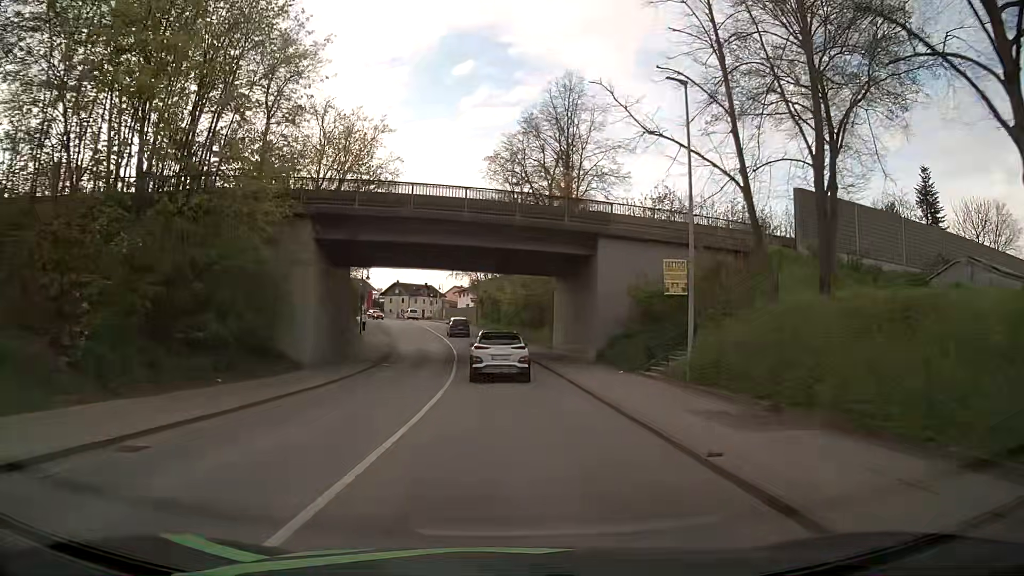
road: secondary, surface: asphalt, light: Day
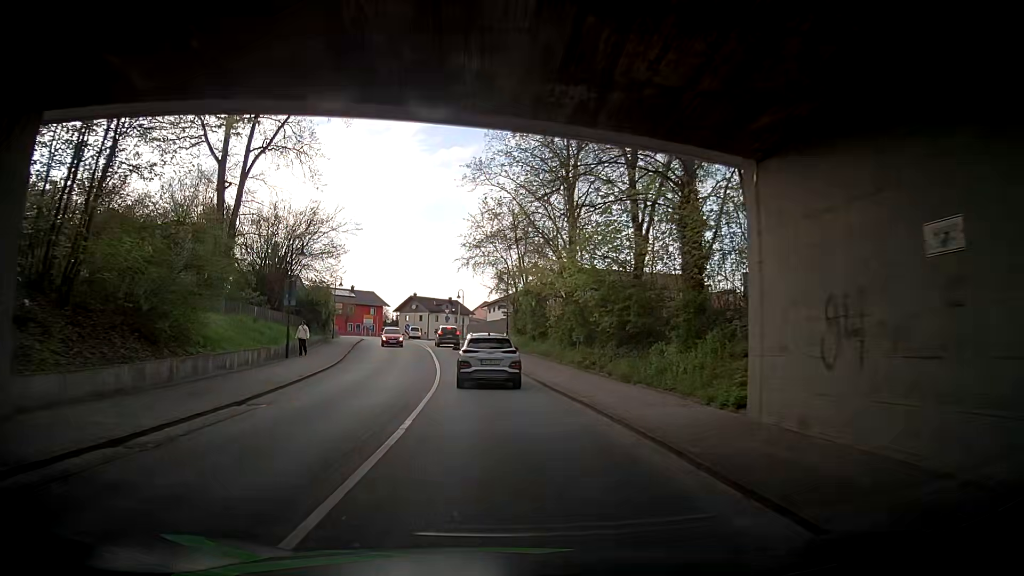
(-0.7, +28.8) m; -4°
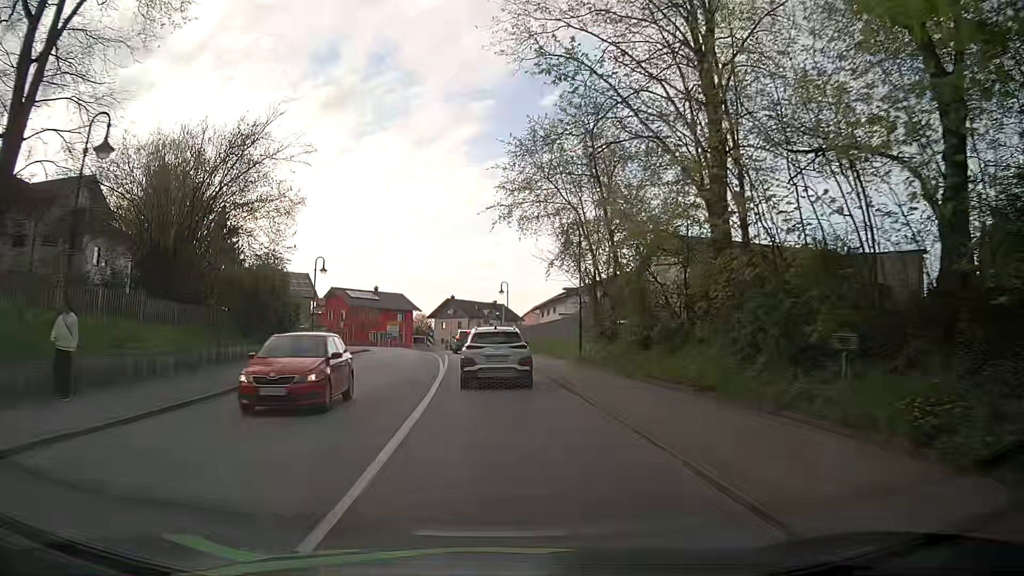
(-1.5, +20.8) m; -4°
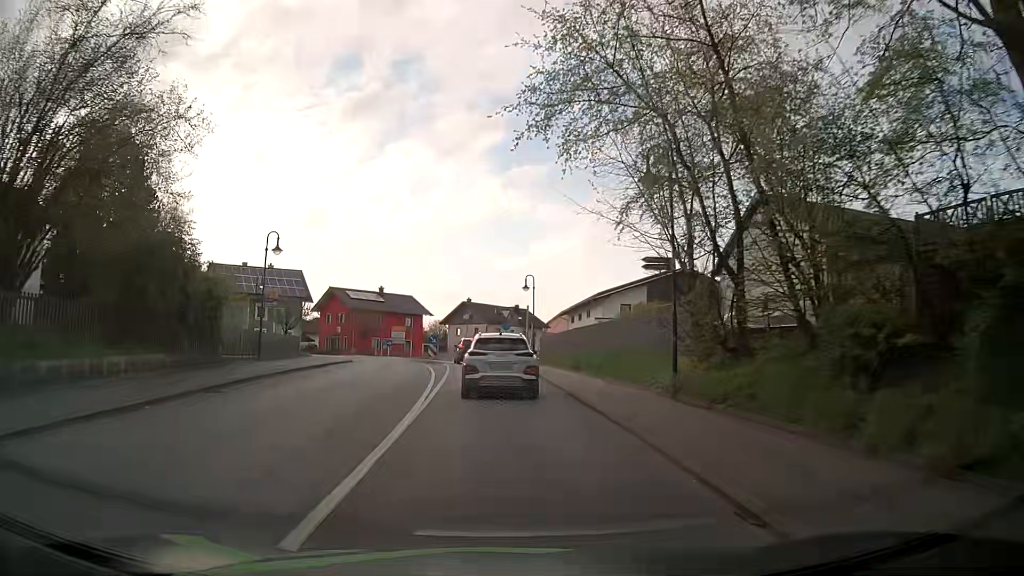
(-0.3, +12.5) m; -2°
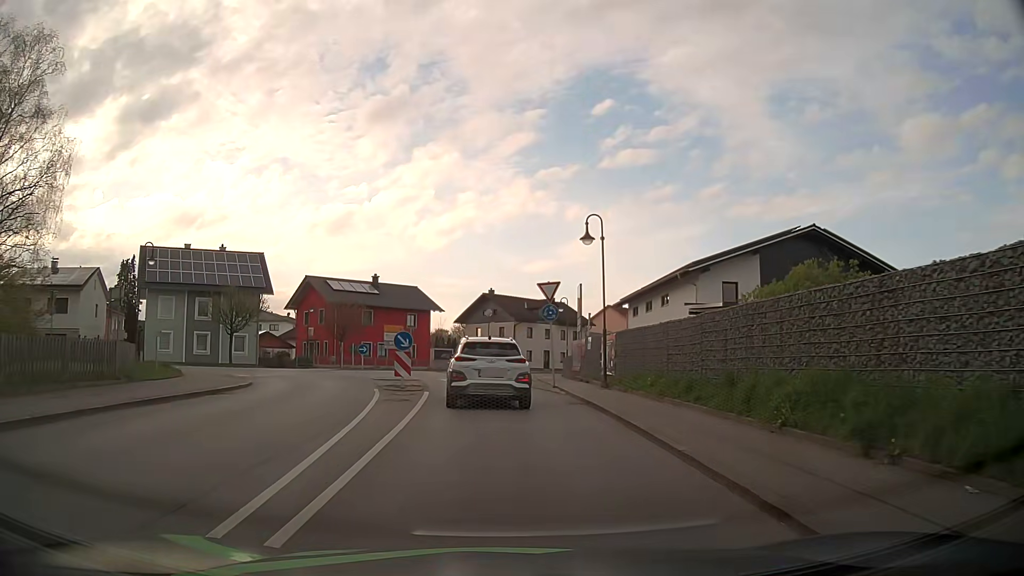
(-0.4, +21.1) m; -3°
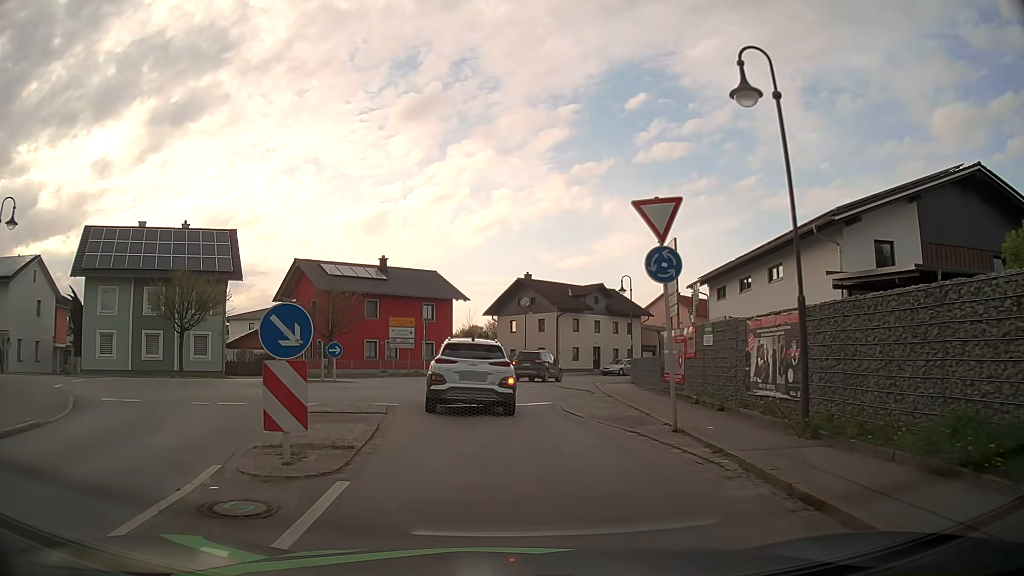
(-0.3, +13.4) m; -3°
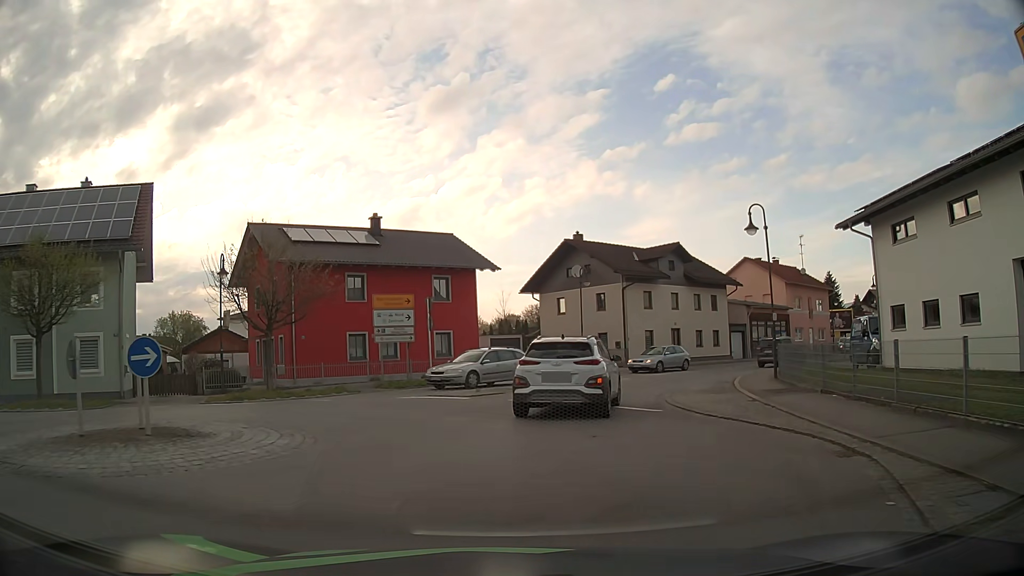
(-0.5, +16.2) m; -3°
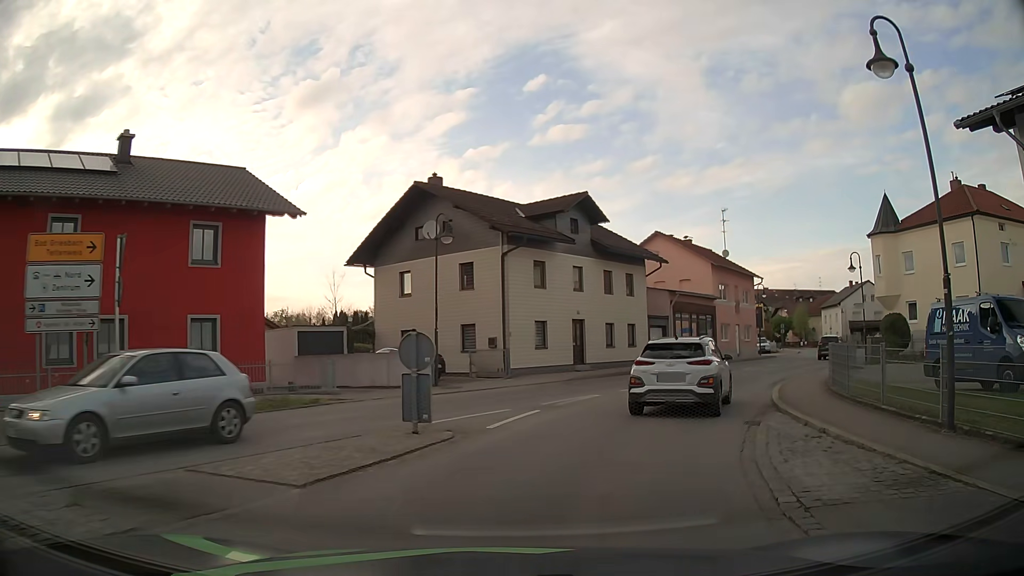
(+1.2, +15.4) m; +12°
(+1, +10) (+5, +19) (+10, +28) (+16, +36) (+22, +44) (+28, +52) (+33, +61) (+38, +70) (+41, +79) (+45, +88) m
